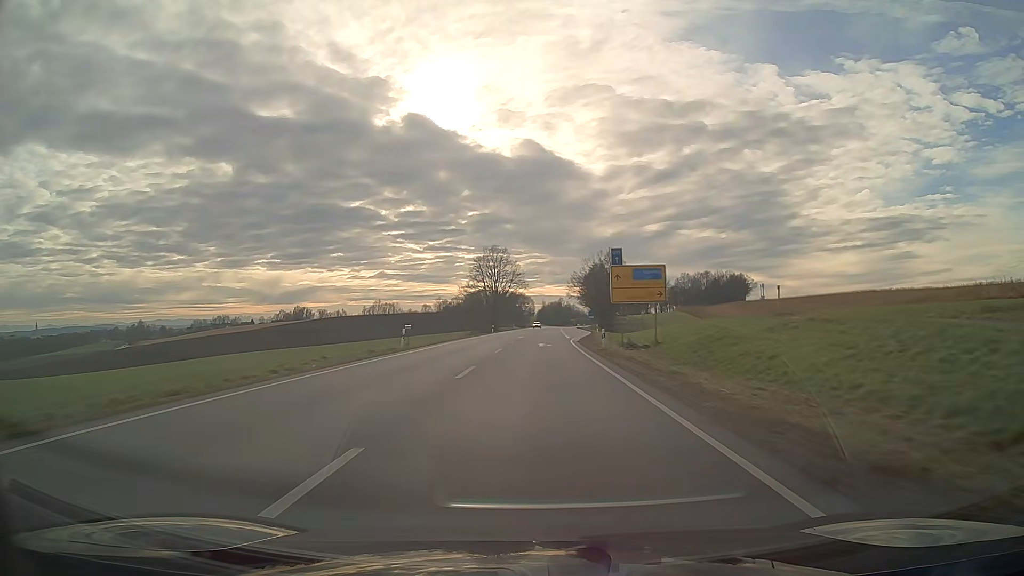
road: secondary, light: Day
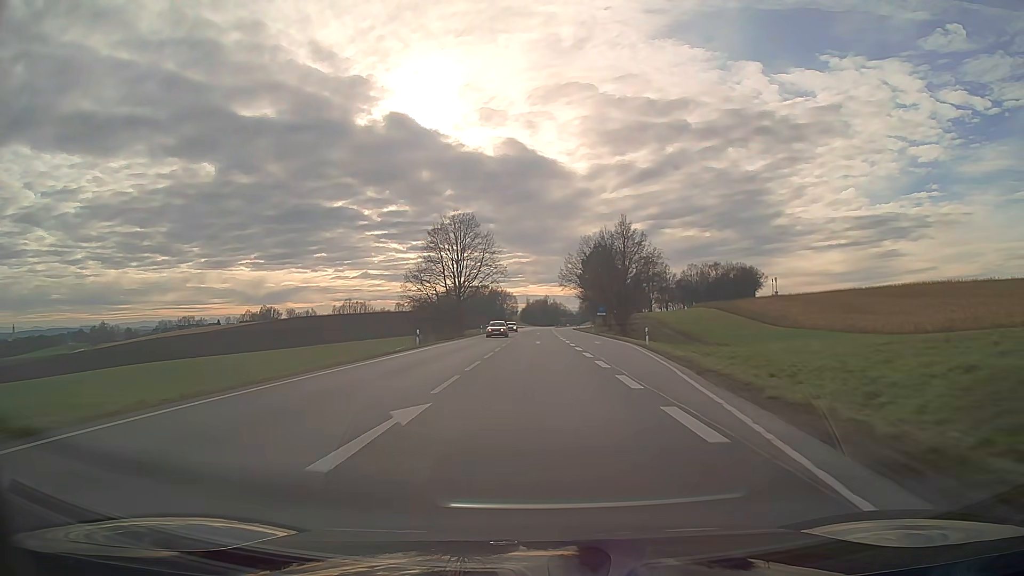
(+0.6, +47.6) m; +1°
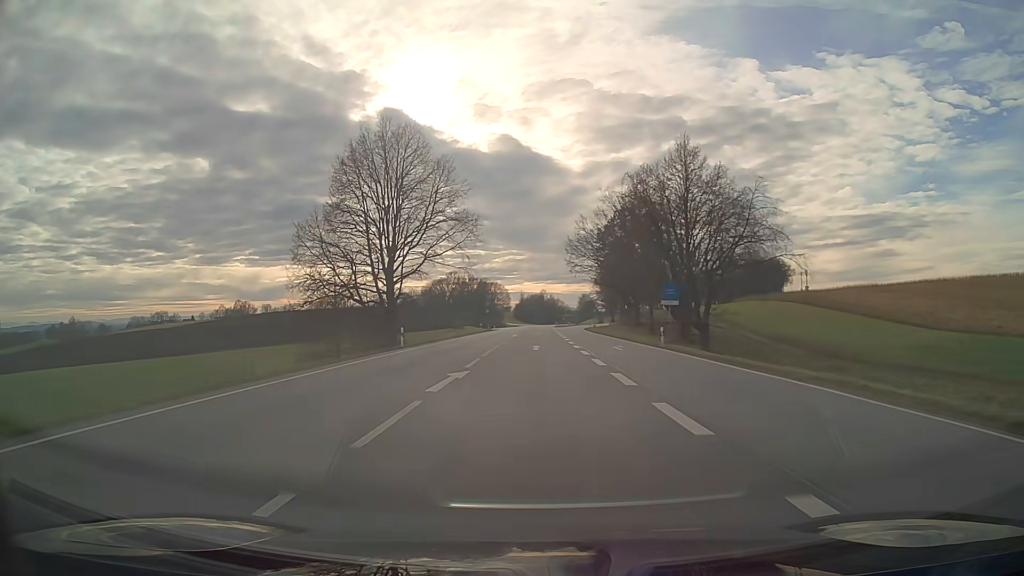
(+0.2, +47.6) m; 0°
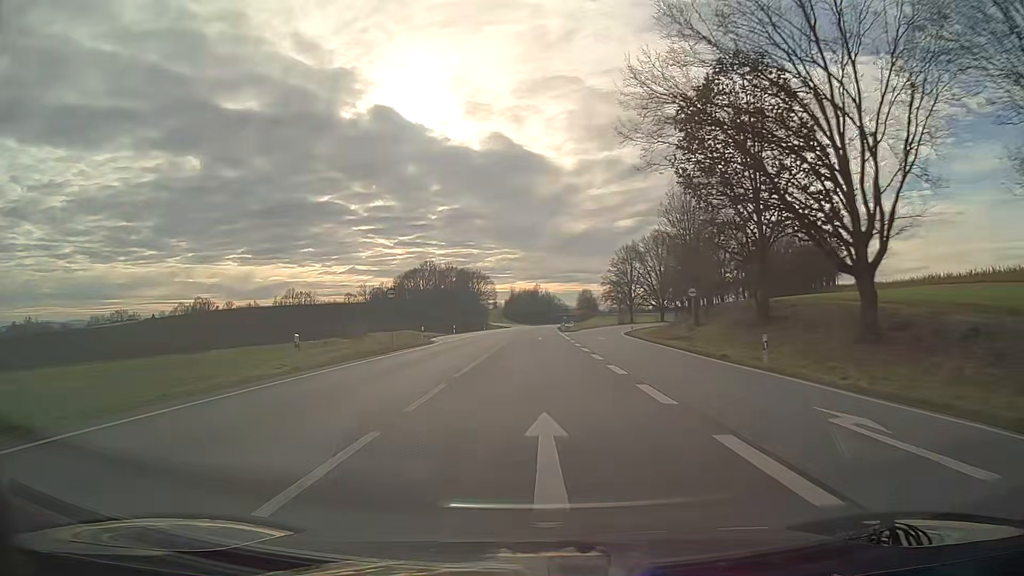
(+0.1, +63.4) m; 0°
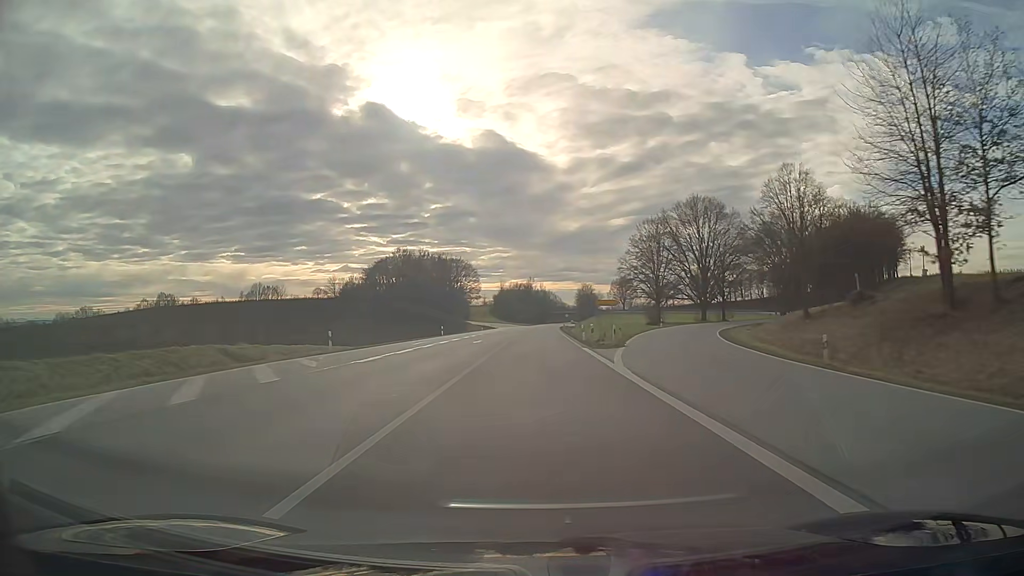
(+0.4, +47.6) m; +1°
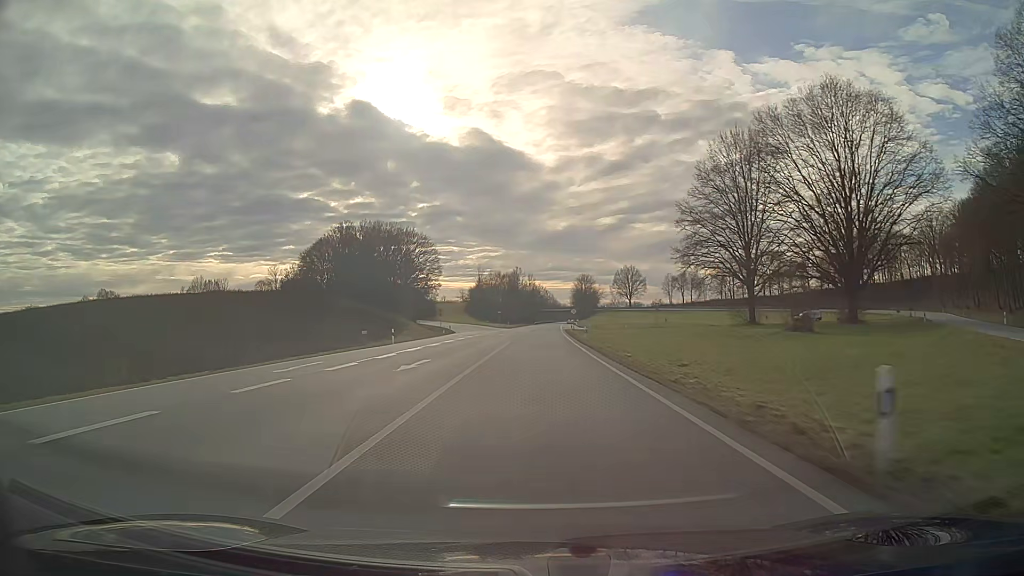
(+0.5, +63.4) m; +1°
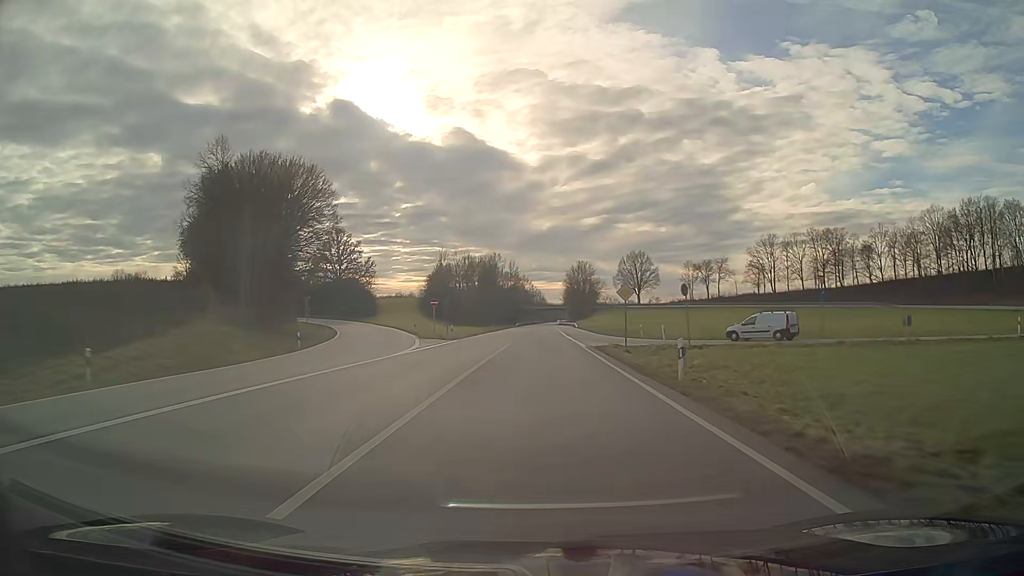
(+0.7, +63.4) m; +1°
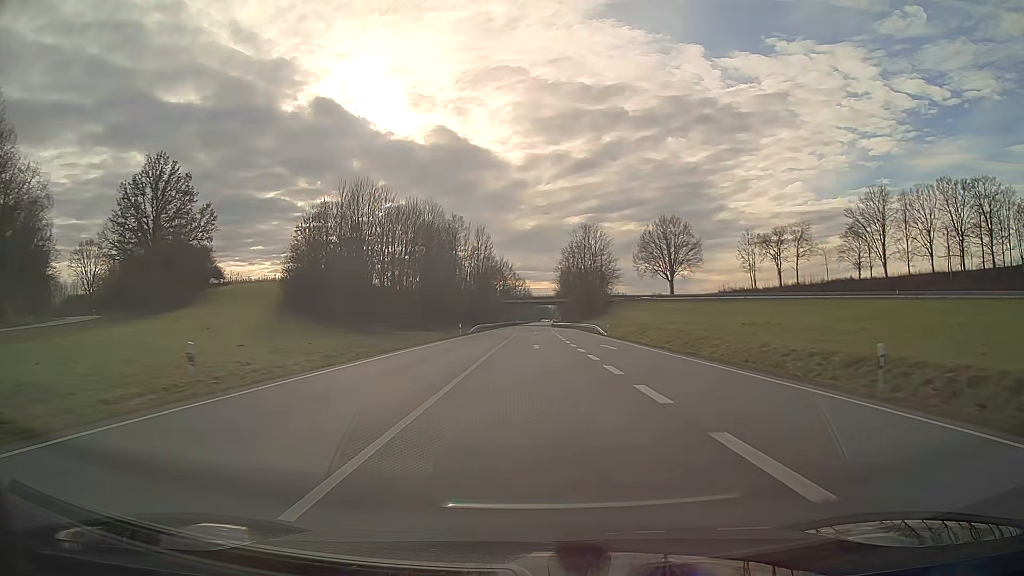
(+1.0, +79.3) m; +1°
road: primary
